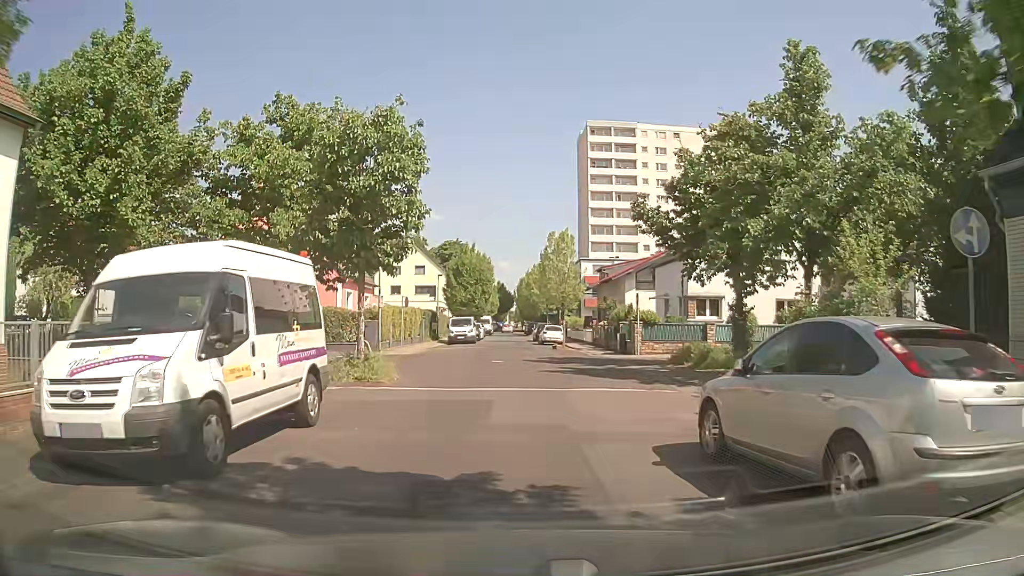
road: residential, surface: asphalt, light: Day
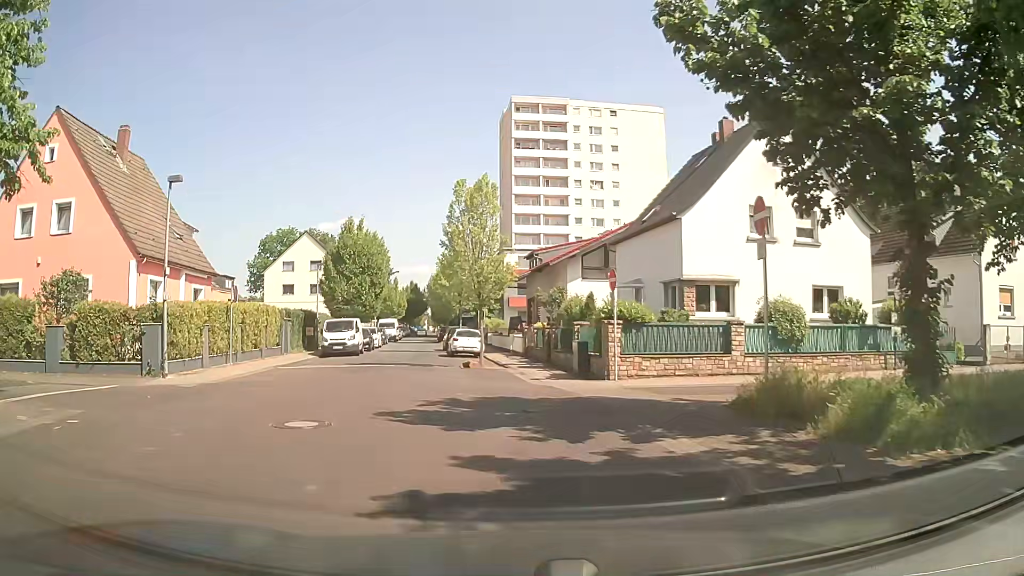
(+1.1, +14.0) m; +6°
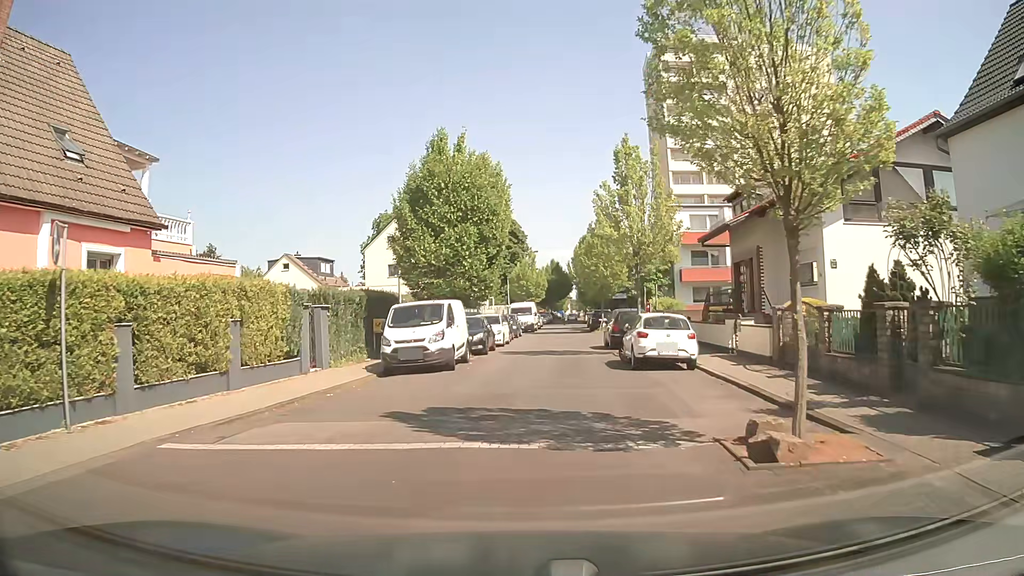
(-2.0, +16.9) m; -11°
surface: paving_stones
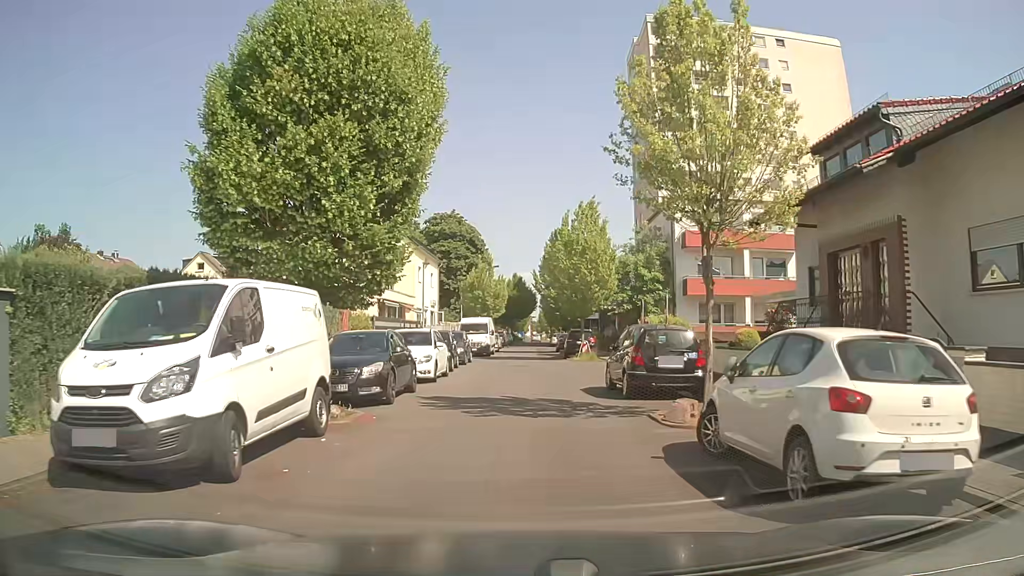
(+0.5, +12.6) m; +4°
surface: asphalt
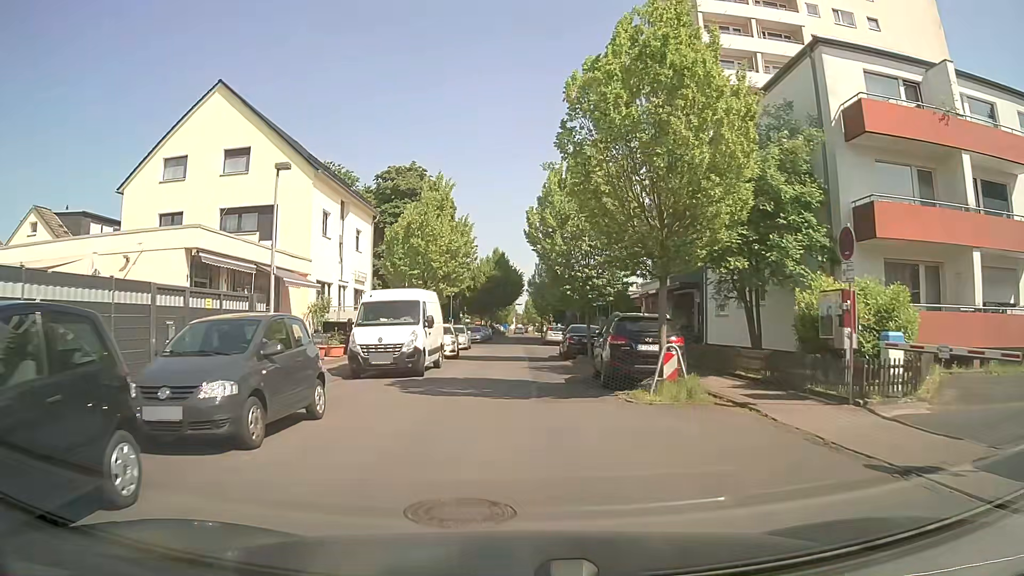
(+0.3, +23.2) m; +1°
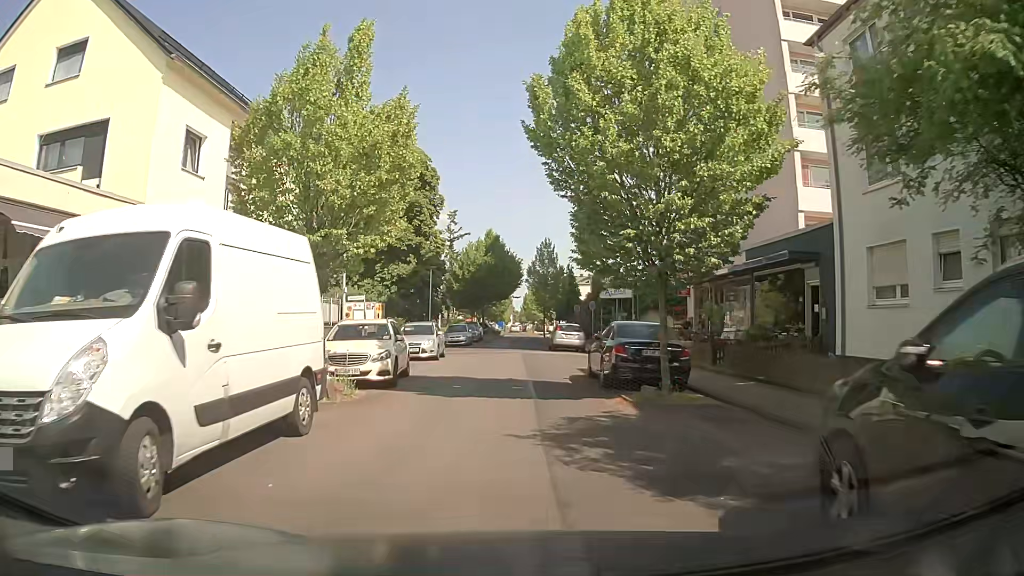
(0.0, +13.8) m; +1°
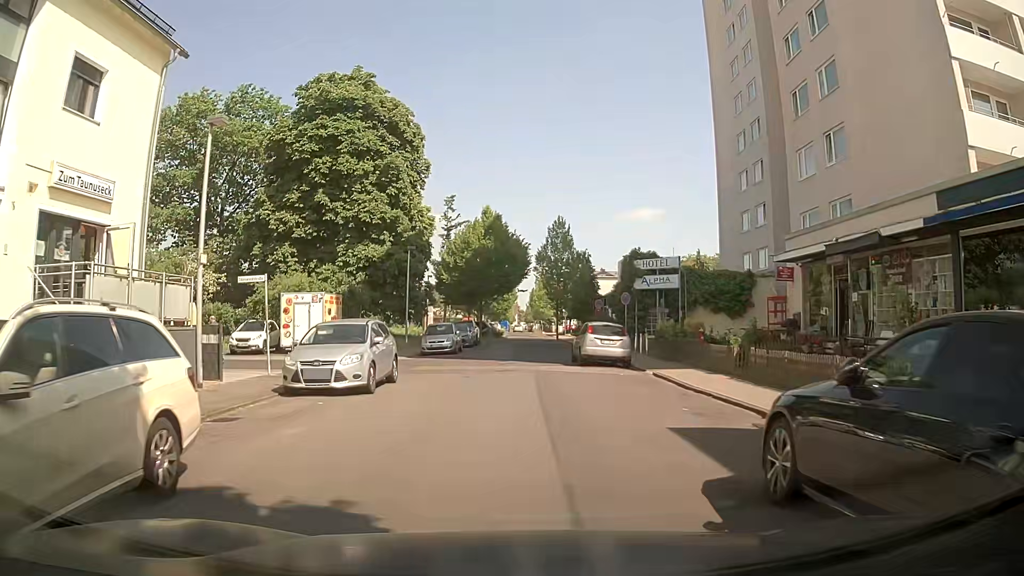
(-0.1, +12.5) m; -1°
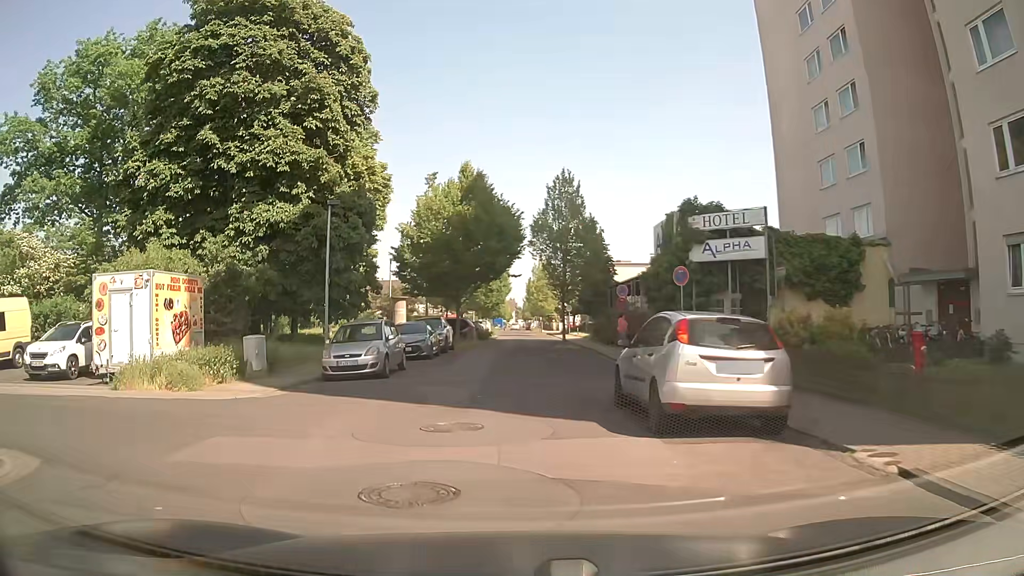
(+0.3, +14.1) m; +1°
